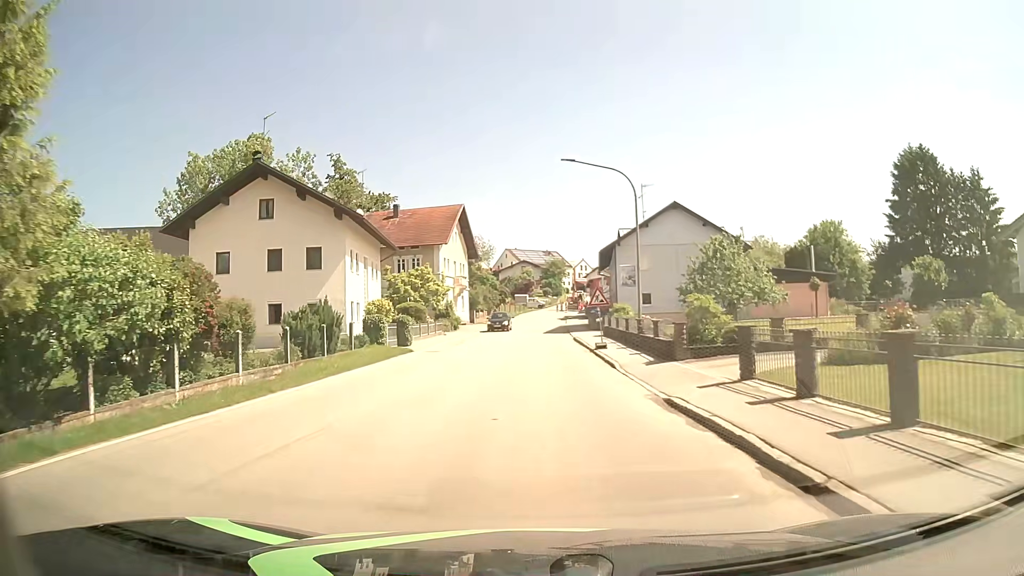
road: secondary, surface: asphalt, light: Day
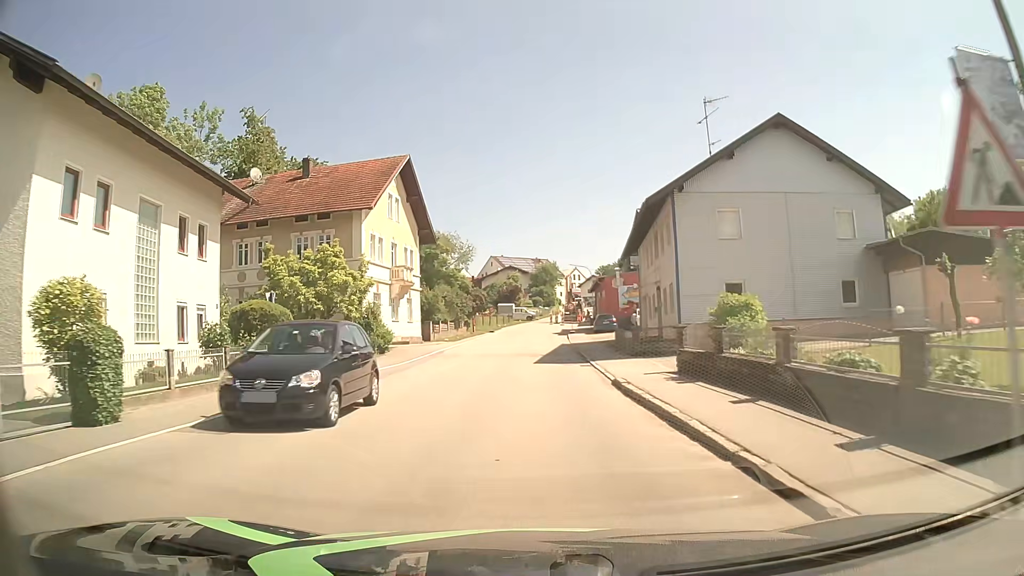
(0.0, +23.1) m; +1°
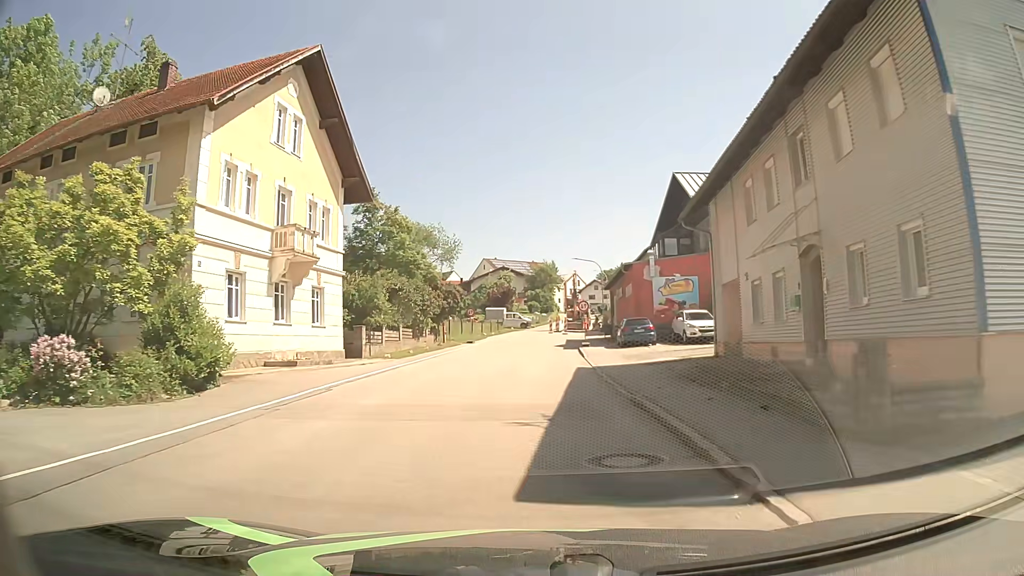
(+0.1, +17.4) m; 0°
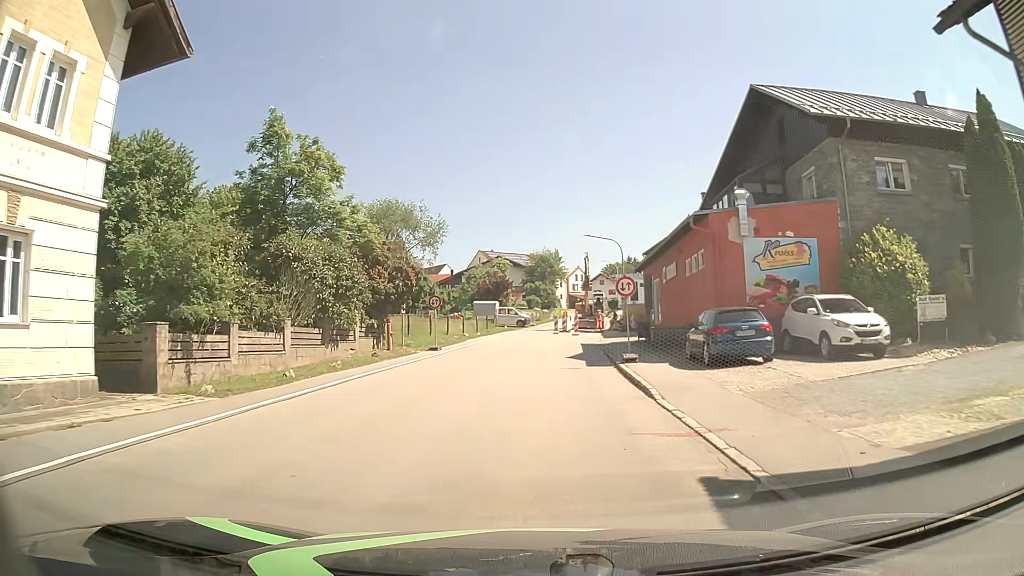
(0.0, +16.5) m; 0°
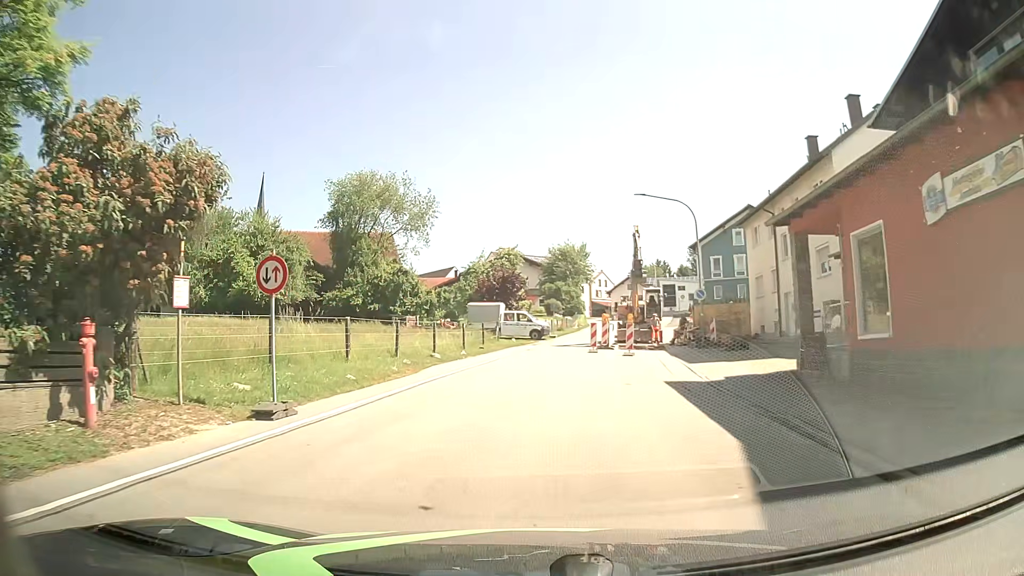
(-0.2, +20.0) m; -2°
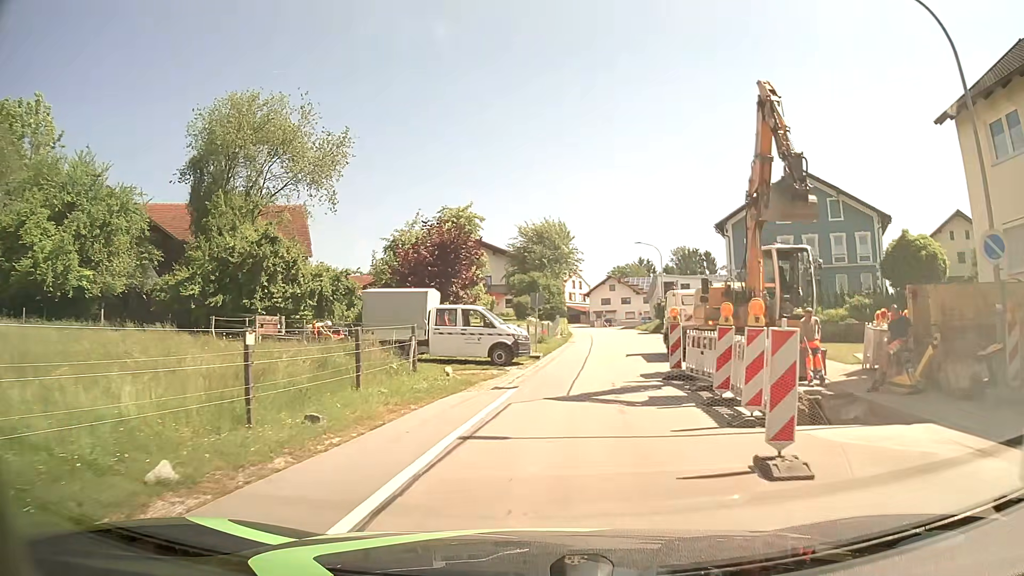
(-0.1, +23.5) m; +3°
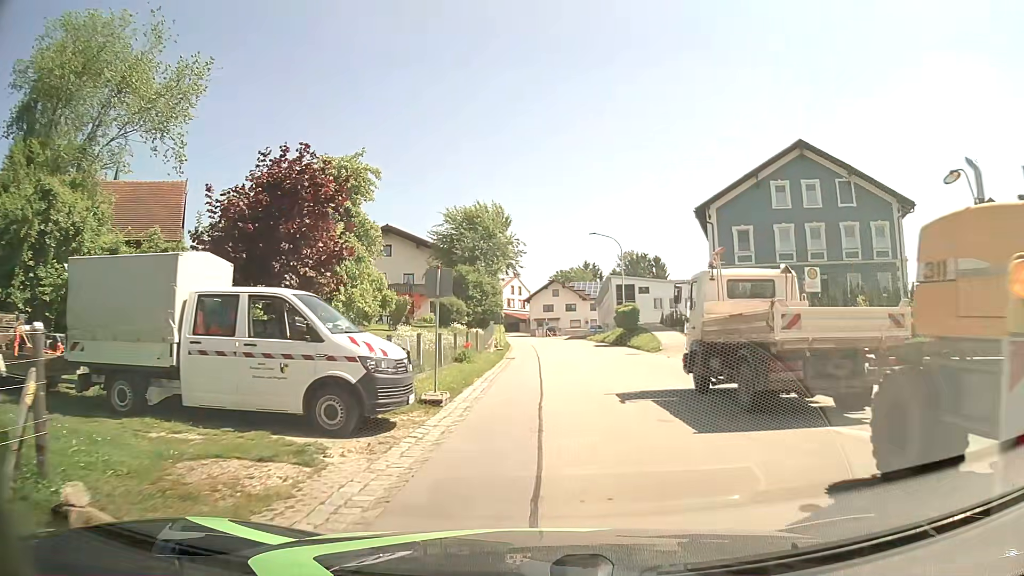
(+0.5, +12.9) m; +5°
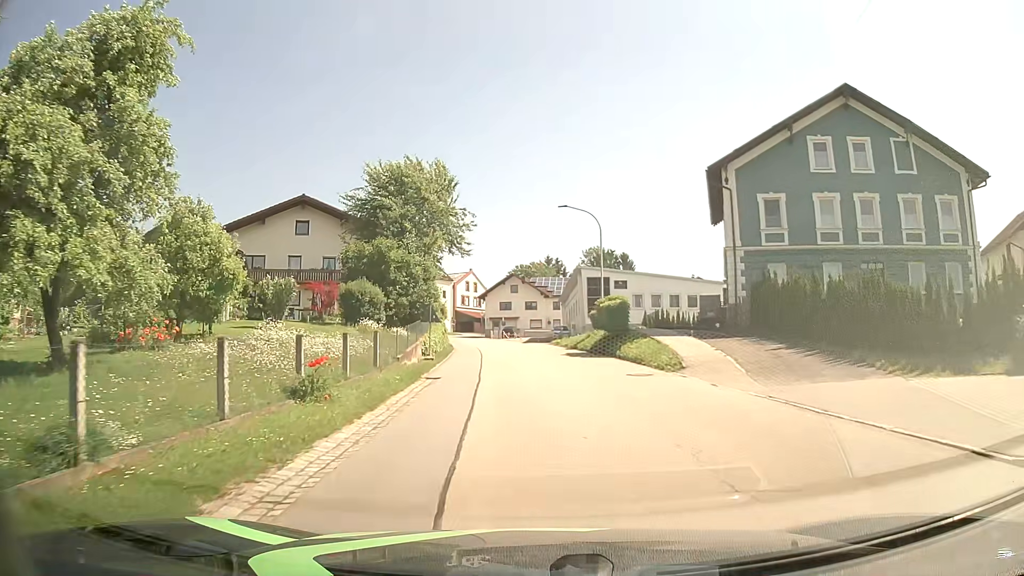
(+0.6, +13.2) m; +4°
